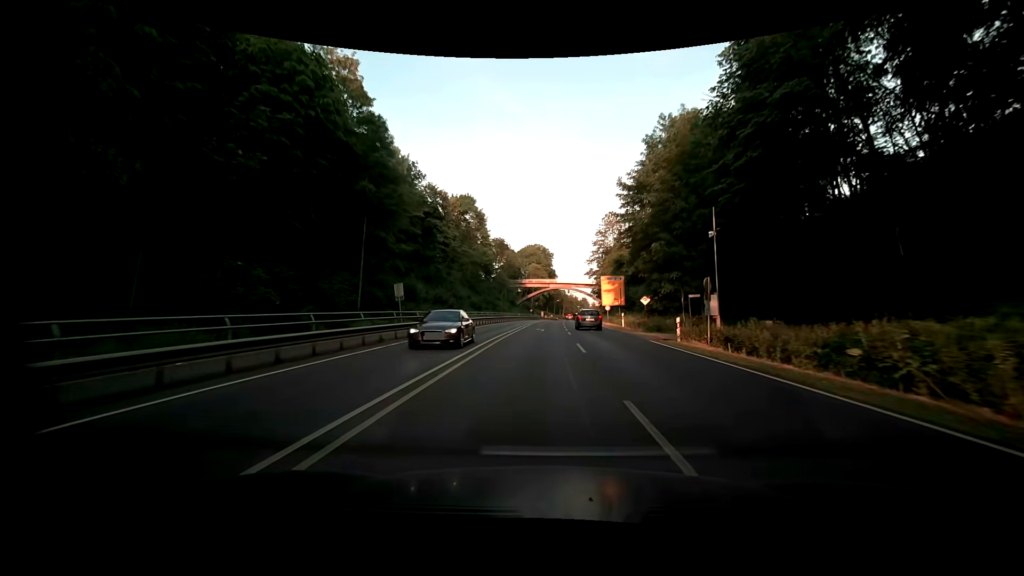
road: primary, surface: asphalt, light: Day
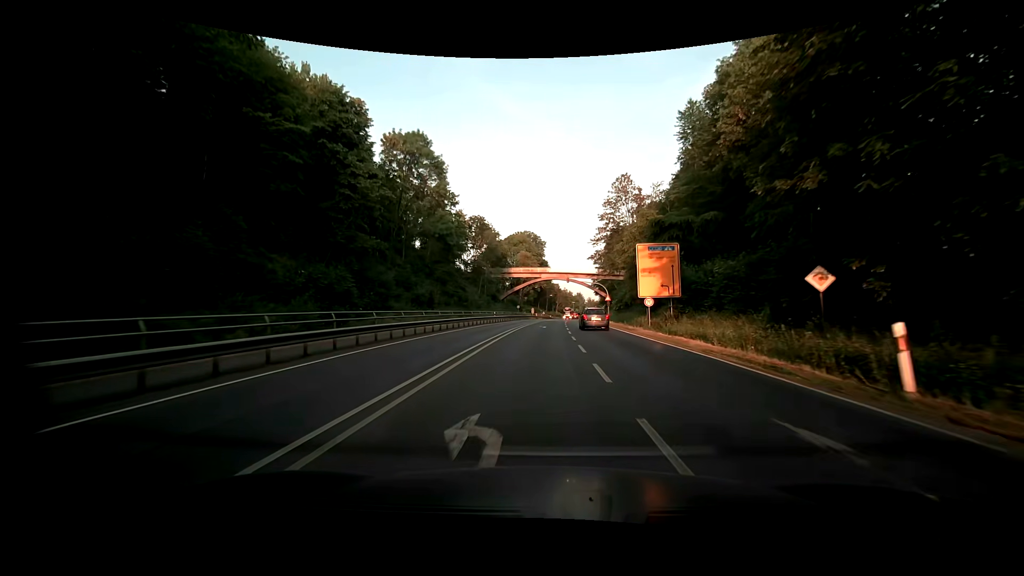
(+0.2, +30.5) m; 0°
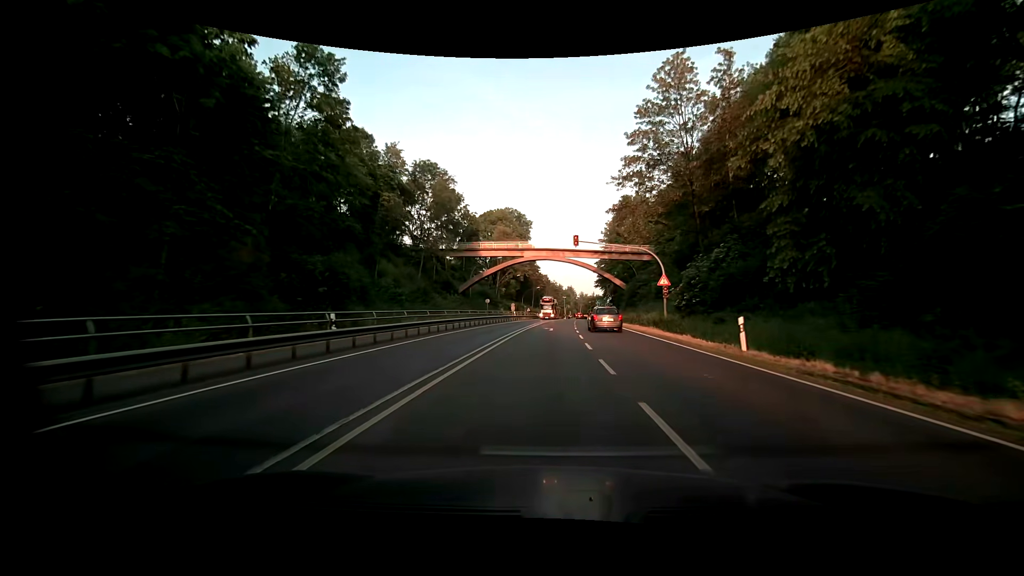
(+0.7, +41.3) m; +2°
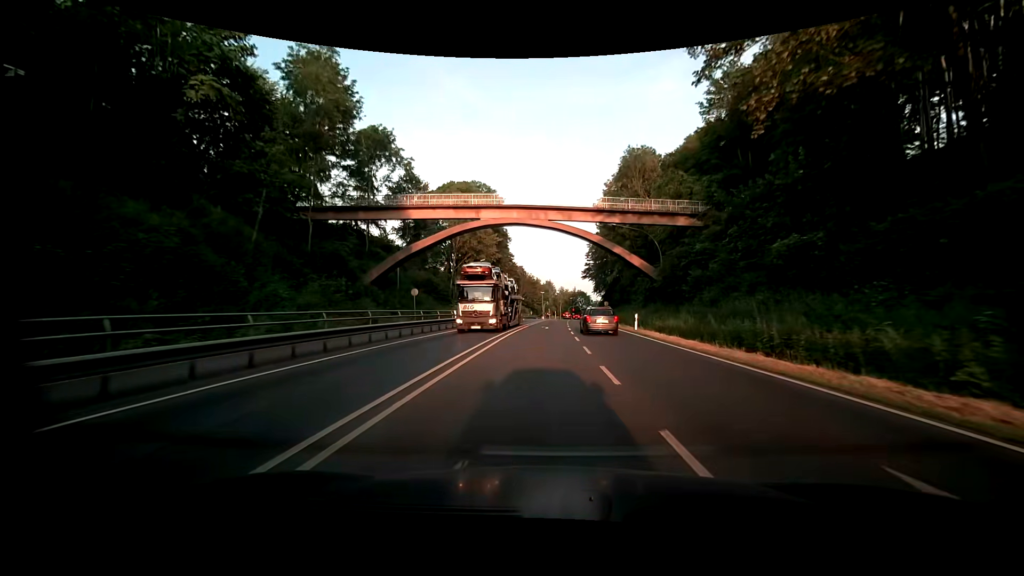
(+0.5, +31.6) m; +3°
(0, +10) (0, +20) (0, +30) (0, +40) (+1, +50) (+1, +60) (+2, +70) (+2, +80) (+3, +90) (+3, +100) m
